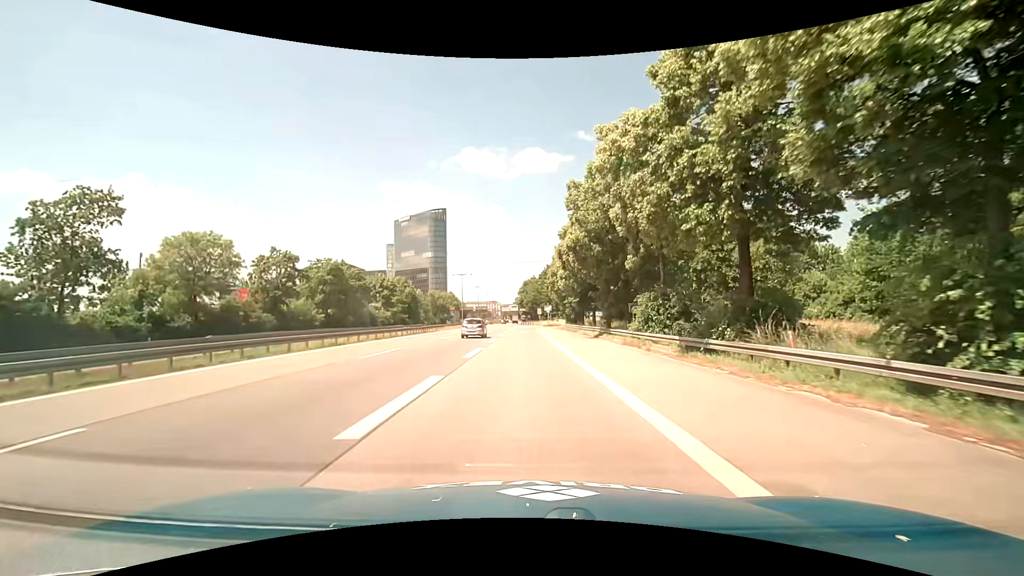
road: motorway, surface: asphalt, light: Day
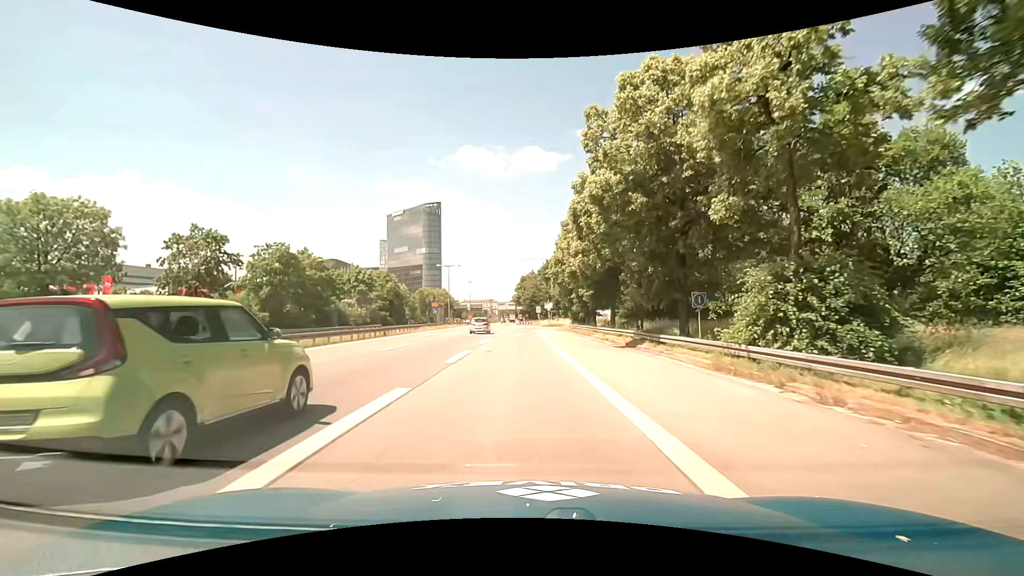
(0.0, +14.4) m; 0°
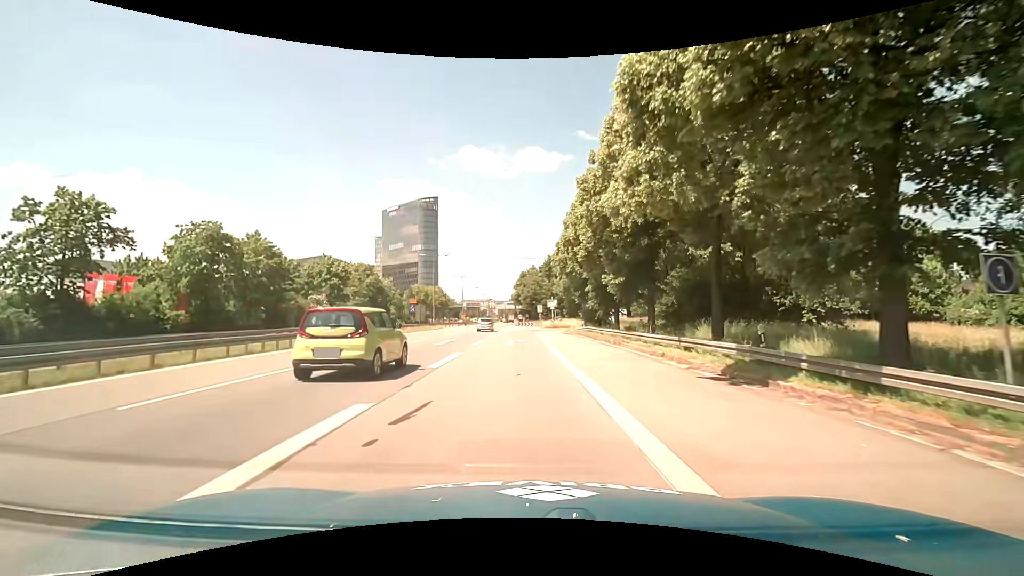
(+0.1, +13.8) m; 0°
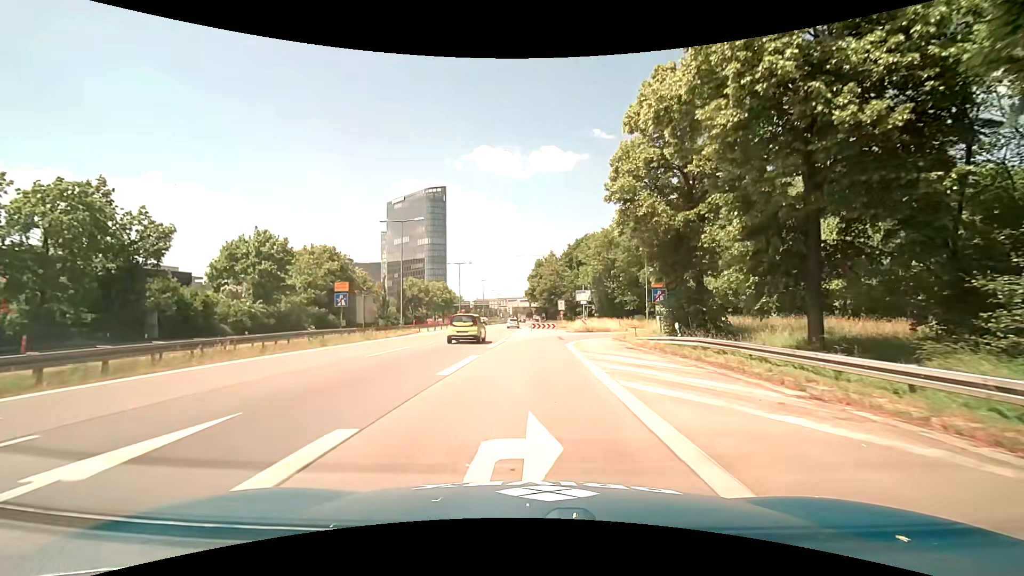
(-0.3, +26.0) m; -1°
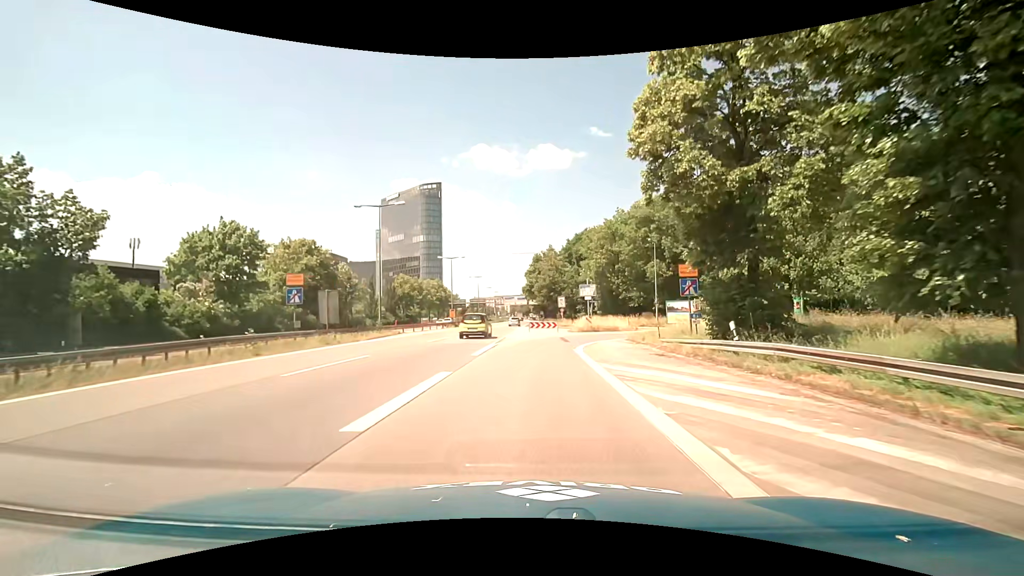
(0.0, +6.1) m; 0°
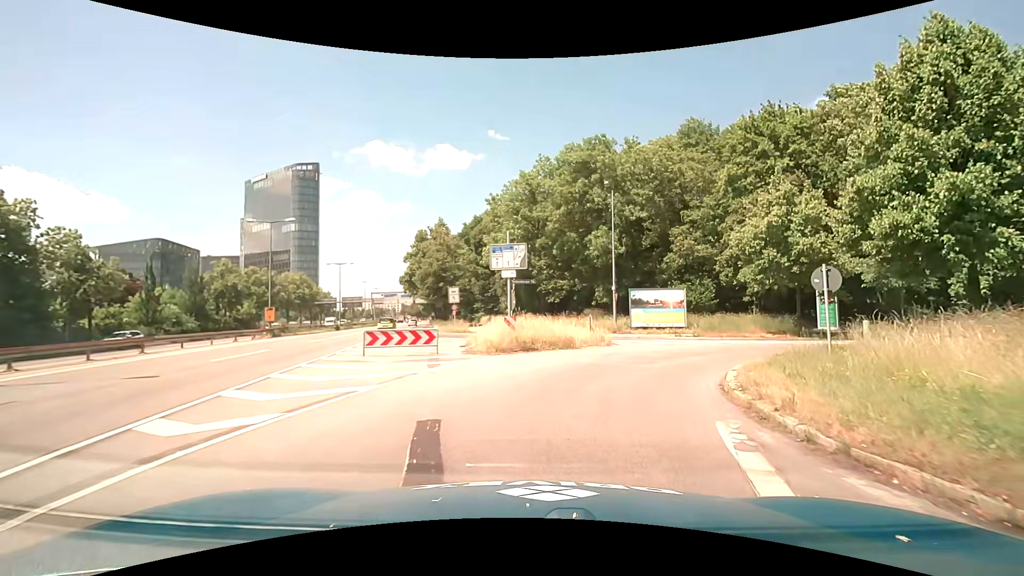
(+1.6, +27.0) m; +12°
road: motorway_link
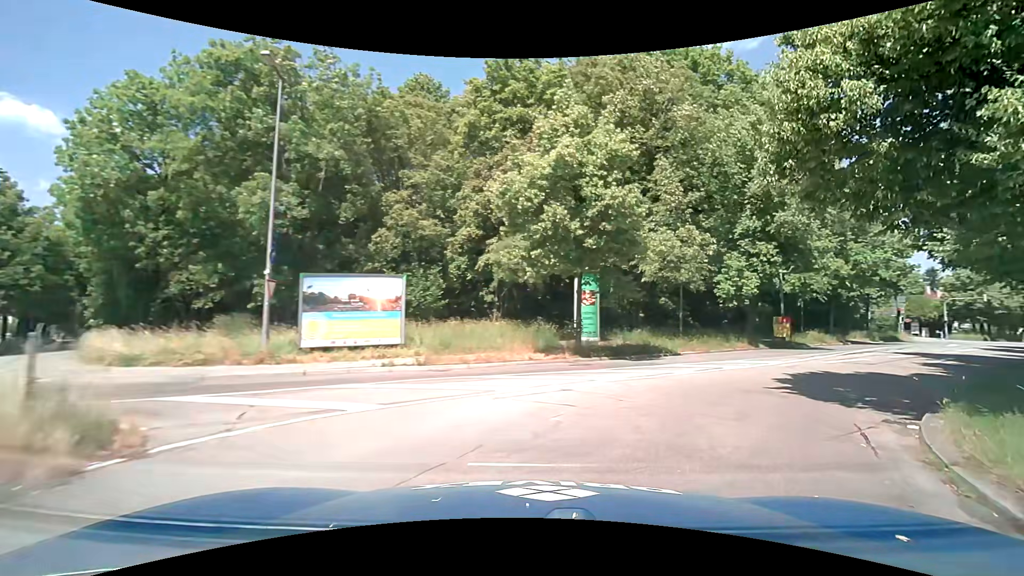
(+3.3, +16.4) m; +31°
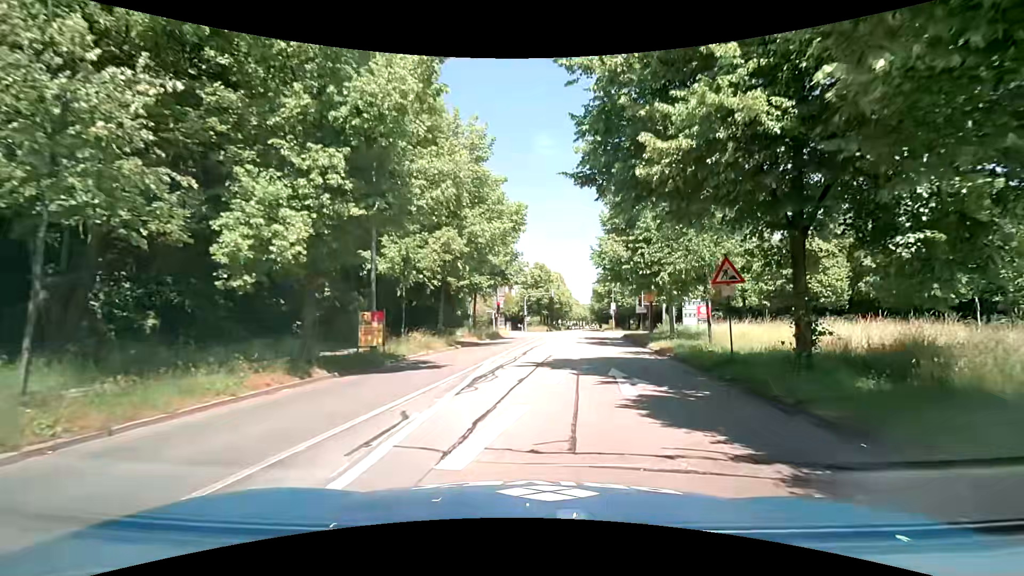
(+6.9, +14.8) m; +42°
